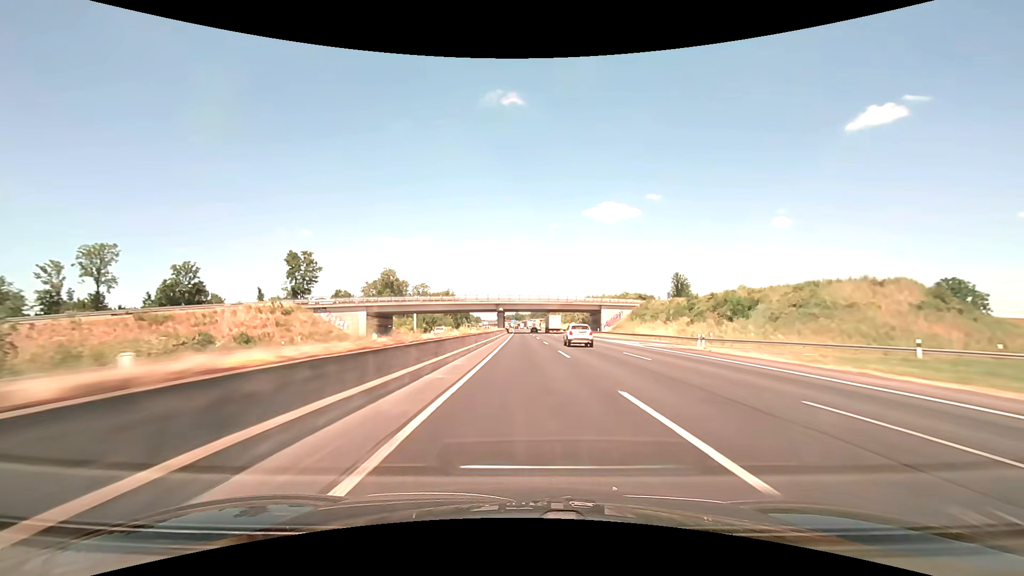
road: motorway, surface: asphalt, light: Day
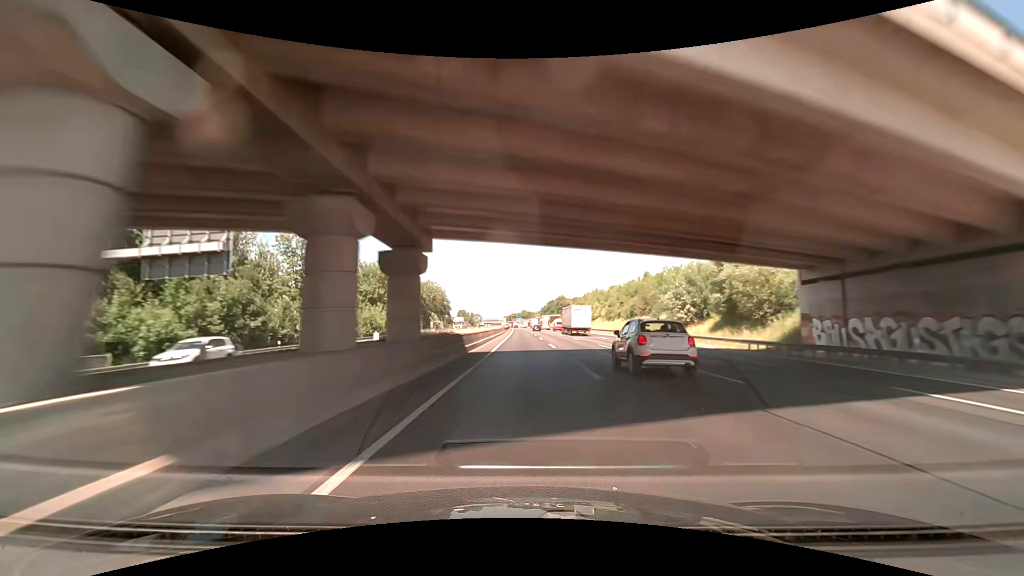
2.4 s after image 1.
(-0.5, +102.6) m; -1°
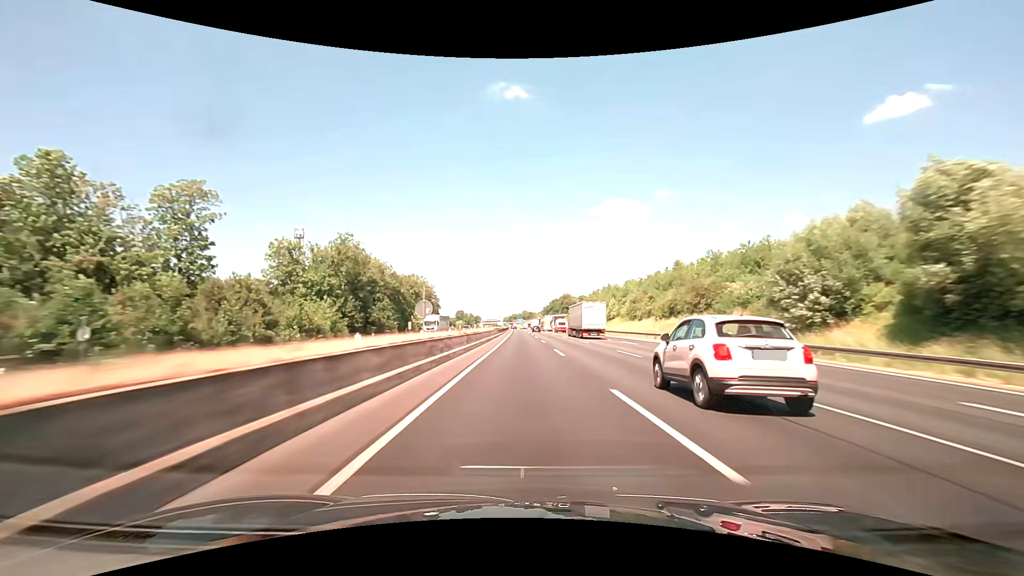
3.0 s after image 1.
(-0.1, +26.1) m; -1°
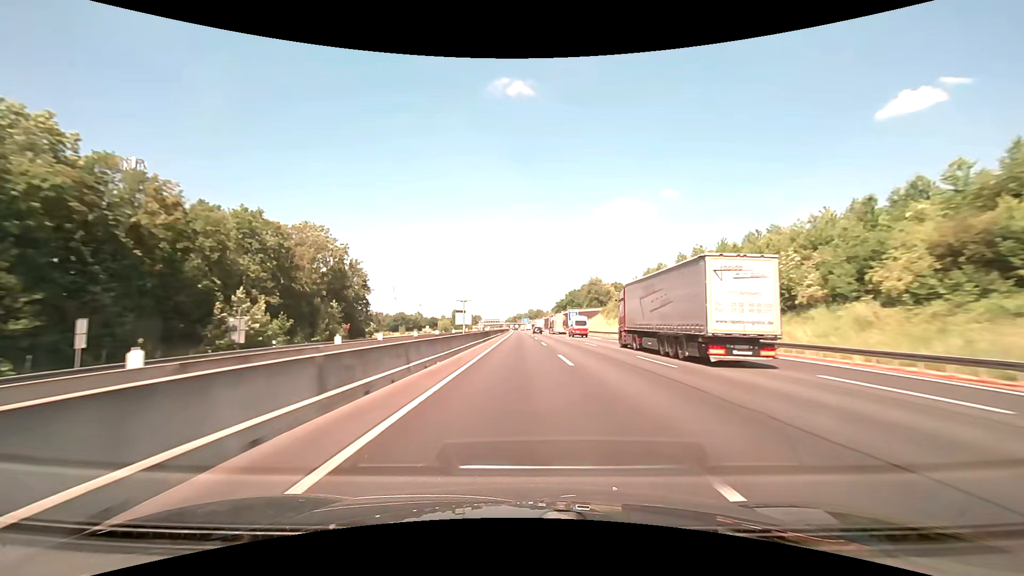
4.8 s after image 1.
(+0.3, +79.2) m; 0°
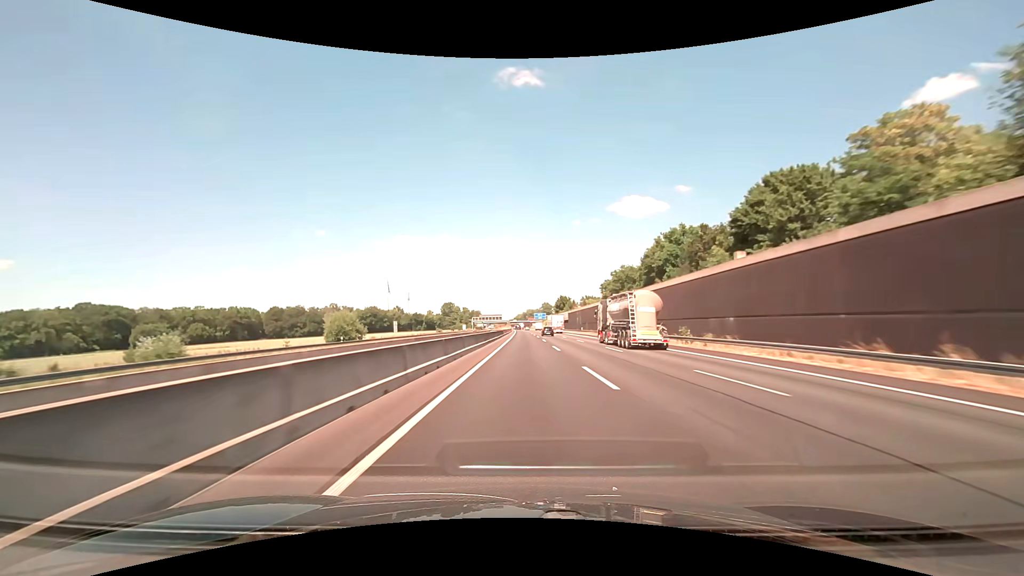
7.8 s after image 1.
(-1.8, +134.7) m; -1°
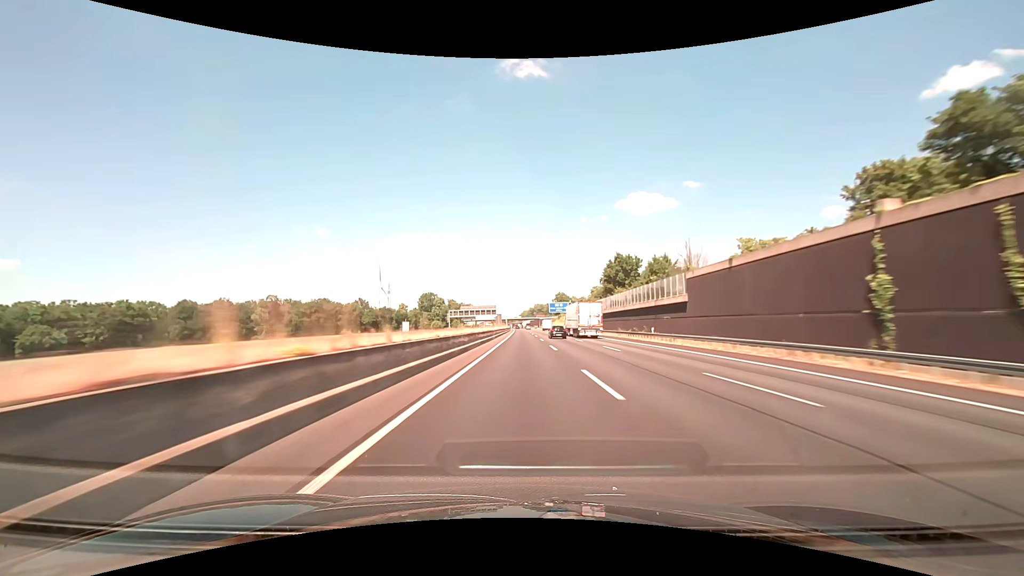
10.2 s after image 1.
(-0.2, +111.1) m; -1°
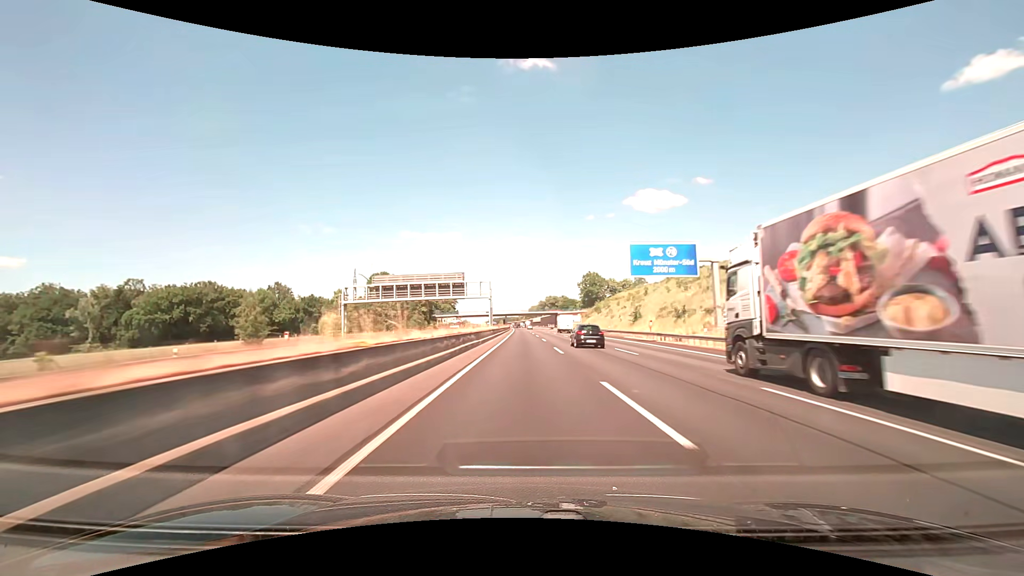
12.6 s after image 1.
(-1.0, +113.5) m; -1°
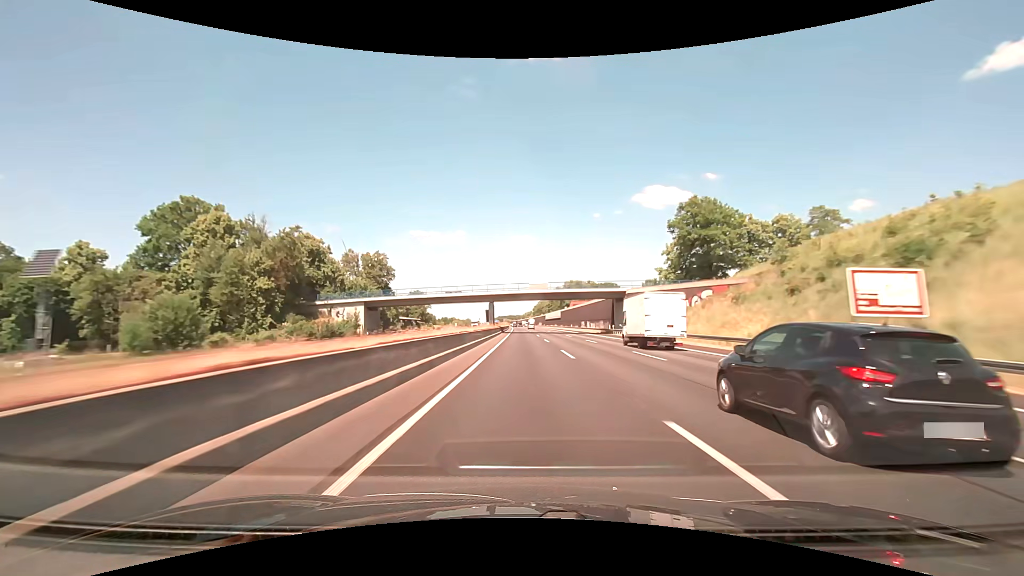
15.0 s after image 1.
(-1.0, +114.2) m; -1°
(0, +10) (0, +20) (0, +30) (0, +40) (0, +50) (0, +60) (0, +70) (0, +80) (-1, +90) (-1, +100) m
